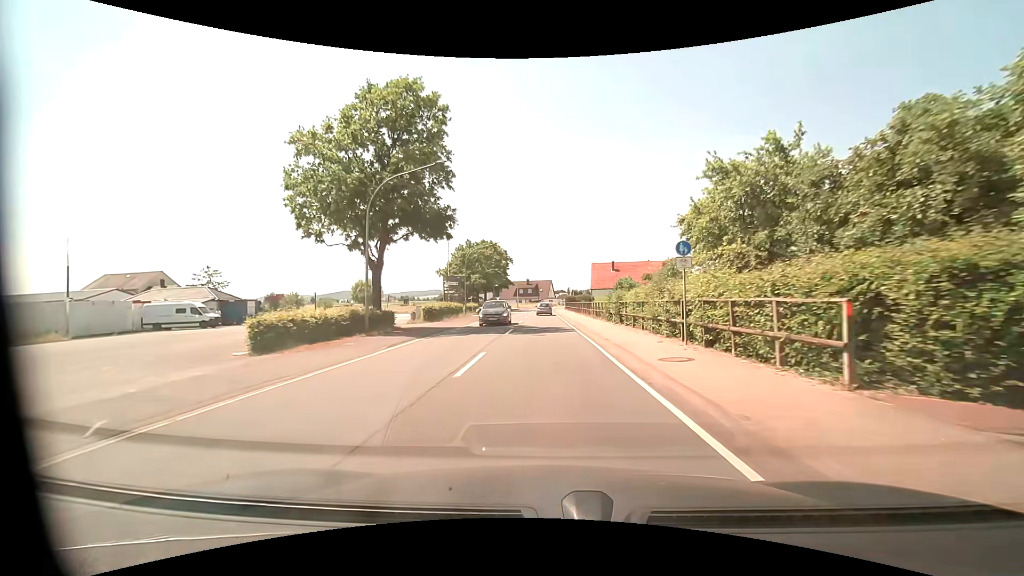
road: primary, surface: asphalt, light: Day
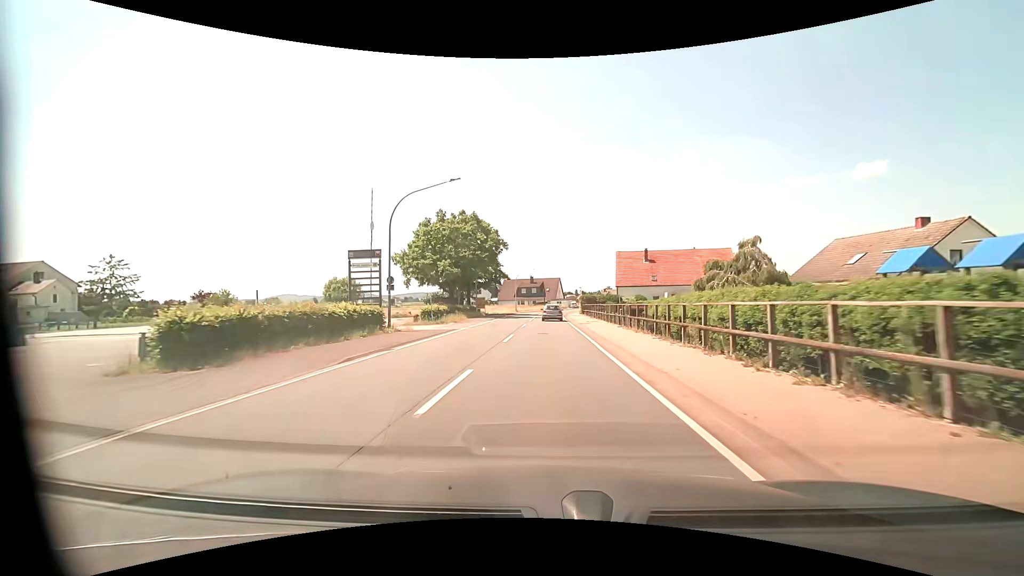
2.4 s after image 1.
(-0.3, +27.6) m; -1°
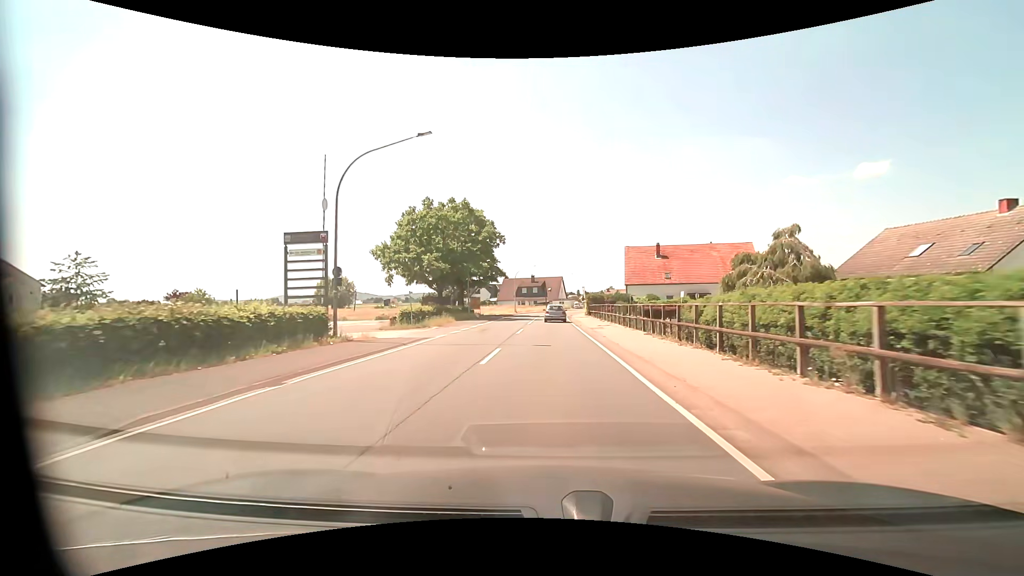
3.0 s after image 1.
(0.0, +6.9) m; 0°
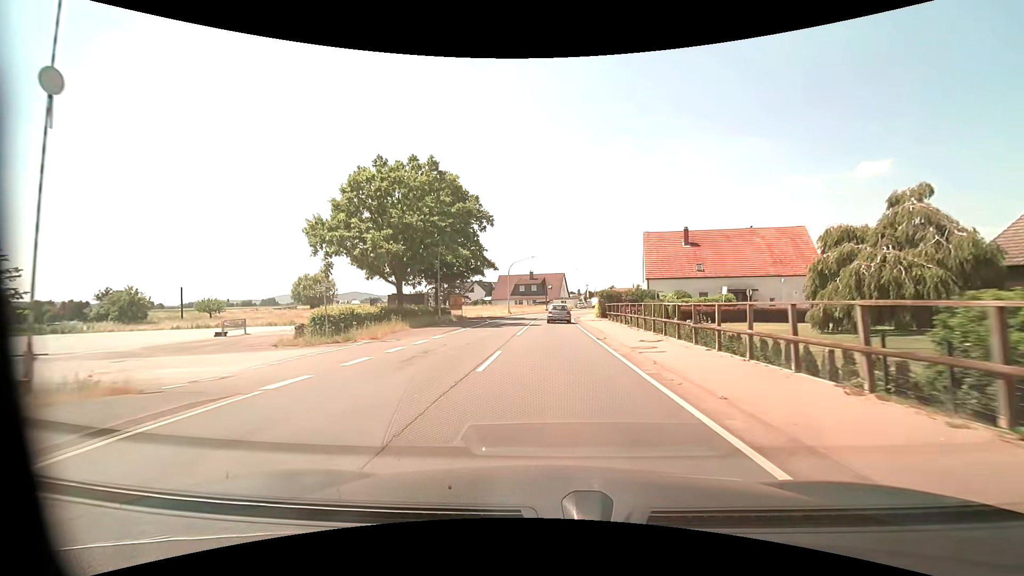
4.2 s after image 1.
(0.0, +13.6) m; 0°
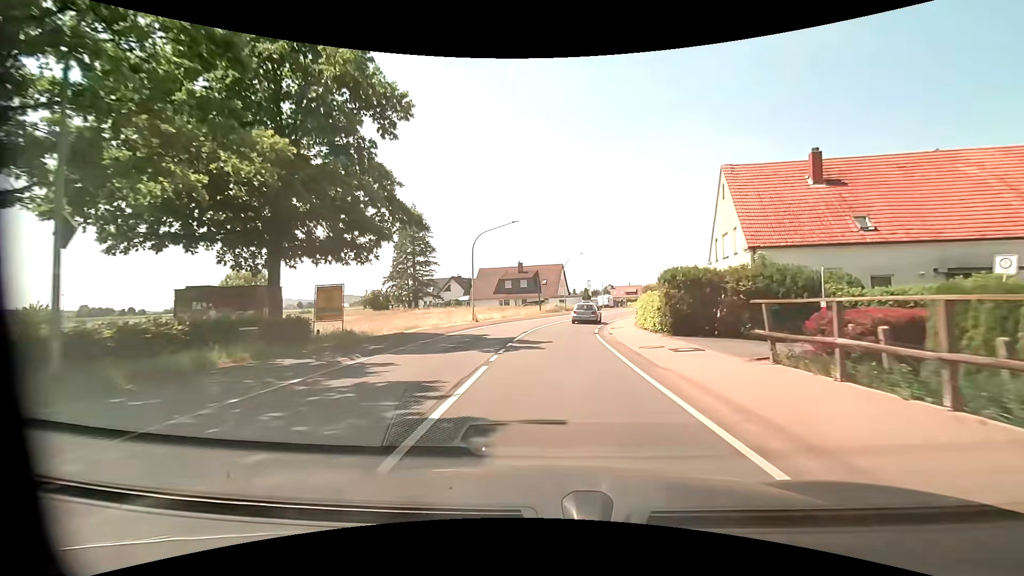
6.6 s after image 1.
(+0.2, +27.7) m; +1°
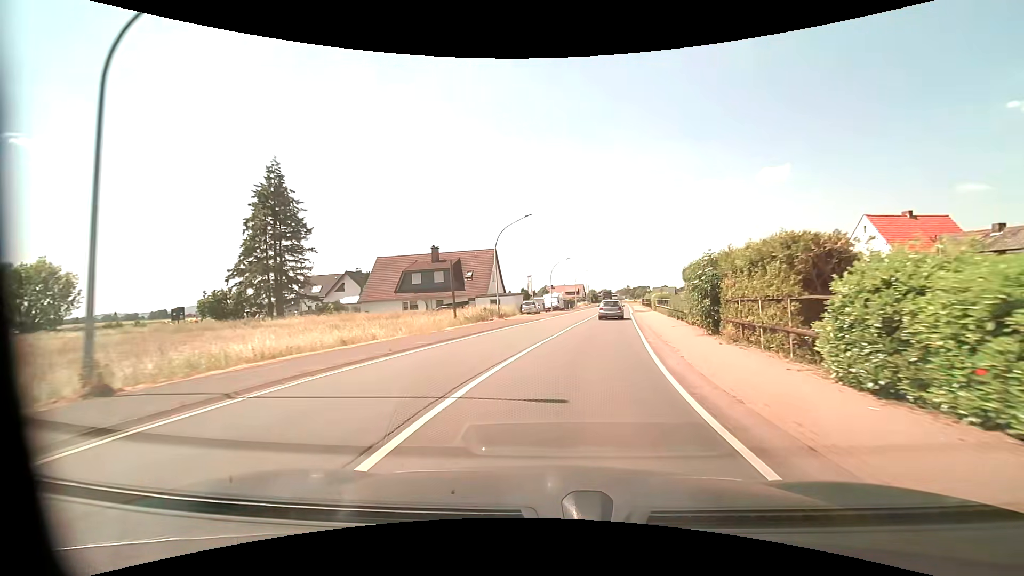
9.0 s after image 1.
(+1.1, +28.4) m; +7°
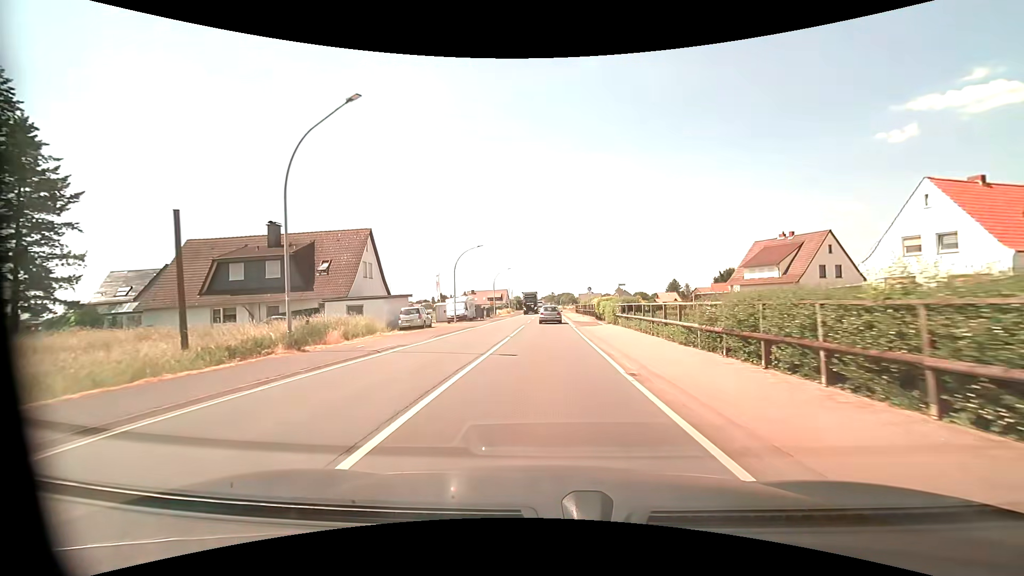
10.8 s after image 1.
(+2.1, +21.3) m; +9°
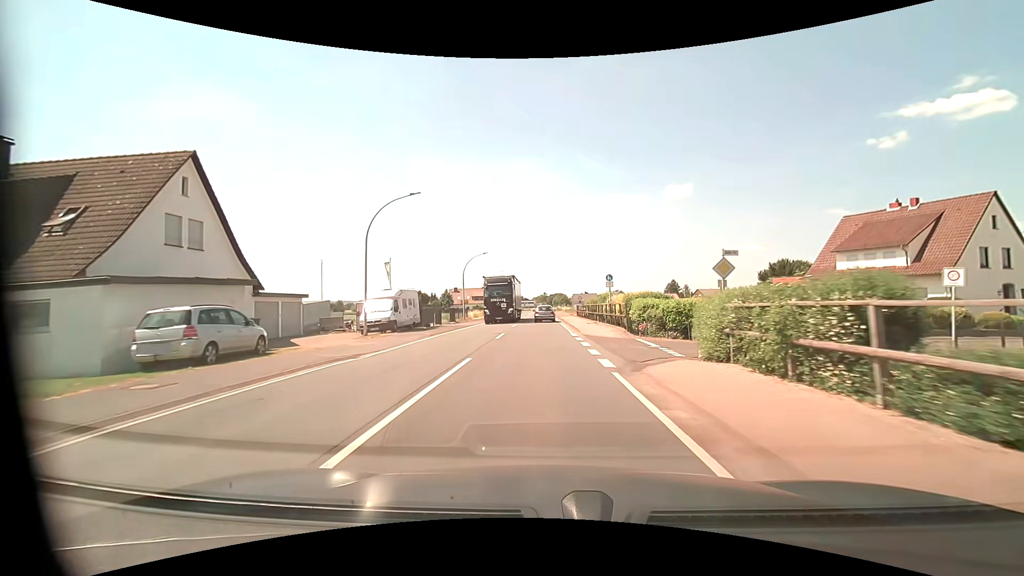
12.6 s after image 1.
(+0.2, +21.6) m; +1°
(0, +10) (0, +20) (0, +30) (0, +40) (0, +50) (-1, +60) (-1, +70) (-1, +80) (-1, +90) (-2, +100) m
